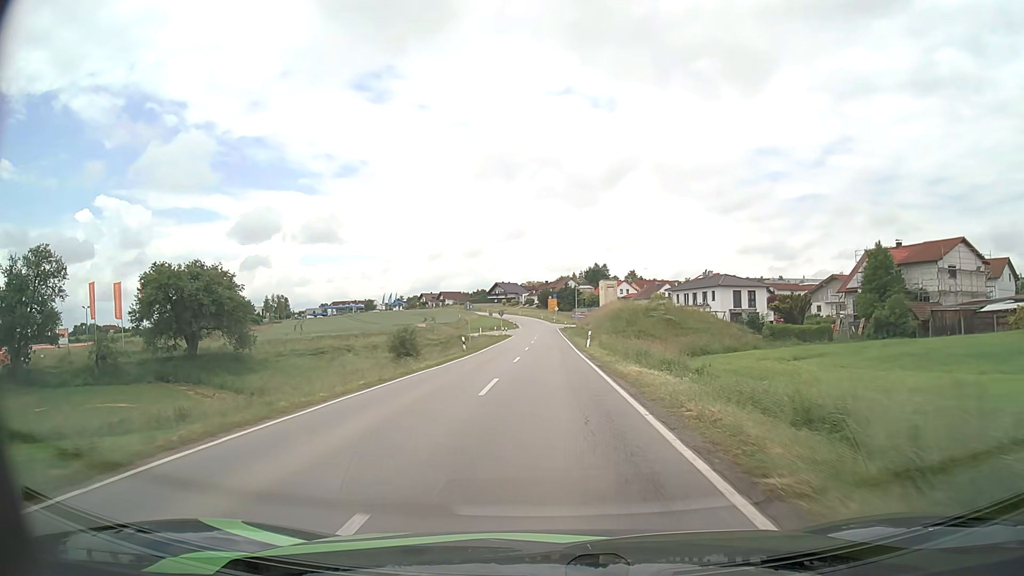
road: secondary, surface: asphalt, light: Day
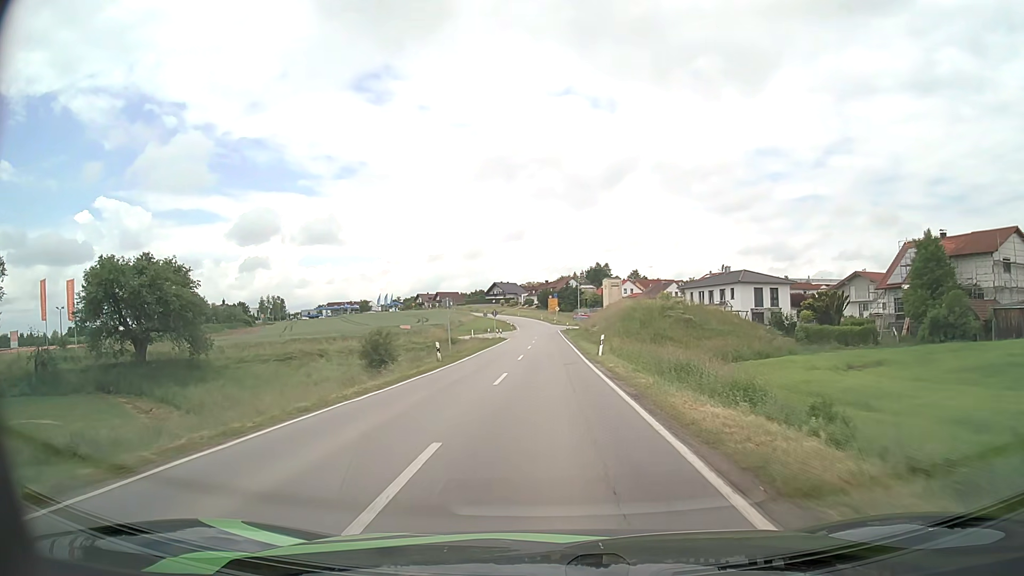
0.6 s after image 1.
(0.0, +9.2) m; 0°
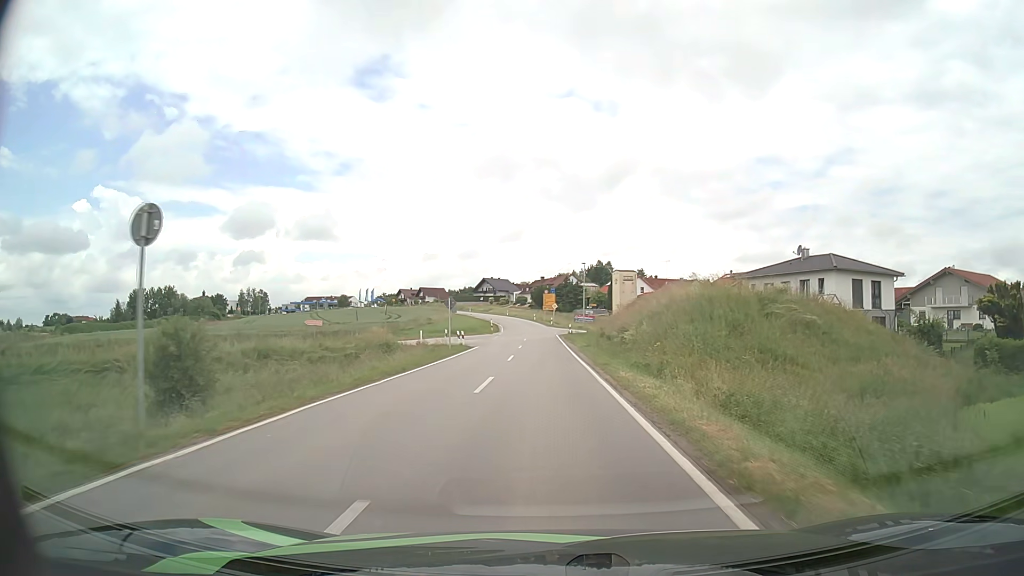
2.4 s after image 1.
(+0.1, +27.6) m; +1°
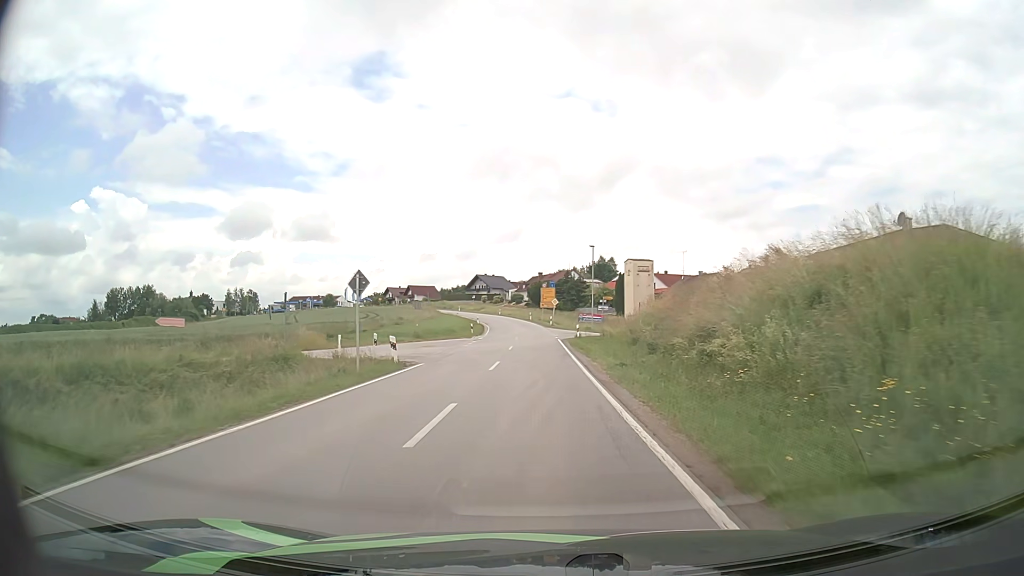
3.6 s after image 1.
(0.0, +18.4) m; 0°
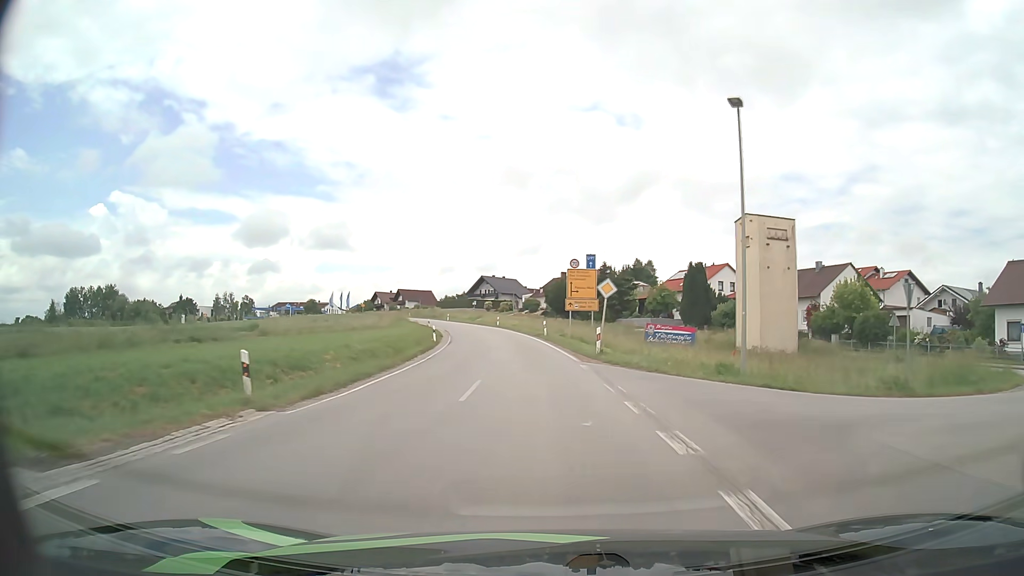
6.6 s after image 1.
(-0.7, +45.3) m; -2°
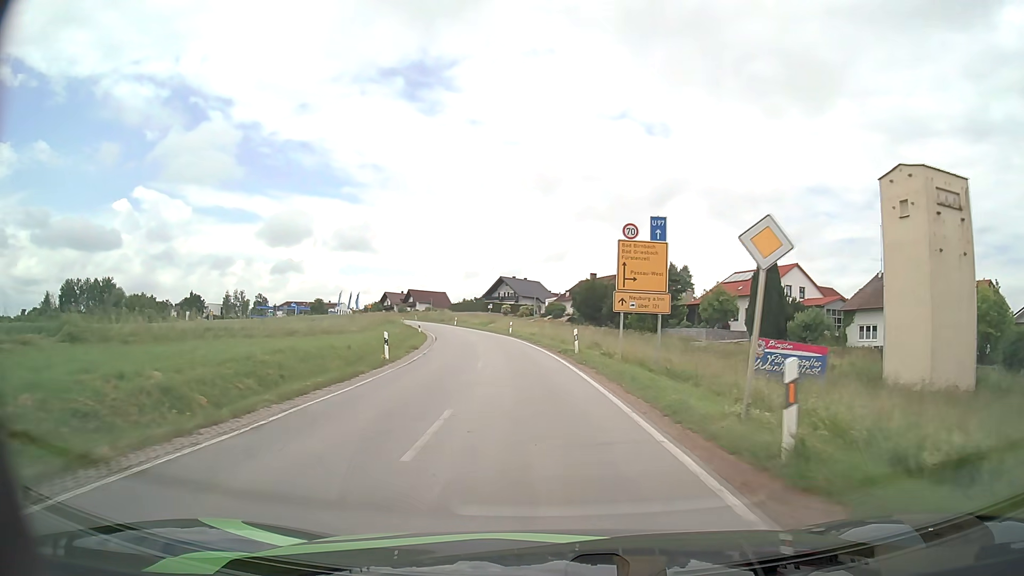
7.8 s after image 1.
(-0.3, +17.5) m; -2°
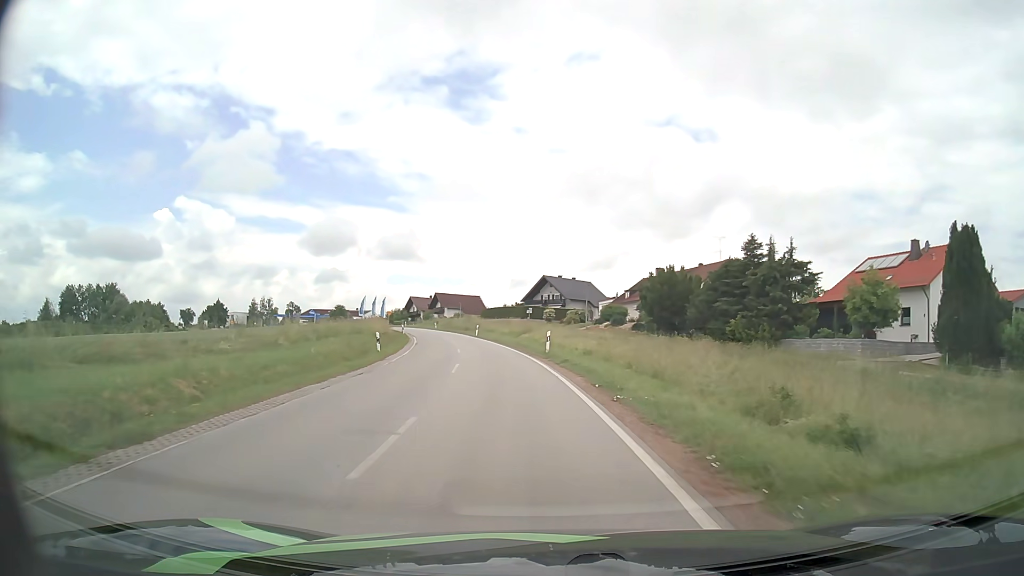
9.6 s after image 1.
(-0.8, +25.5) m; -4°
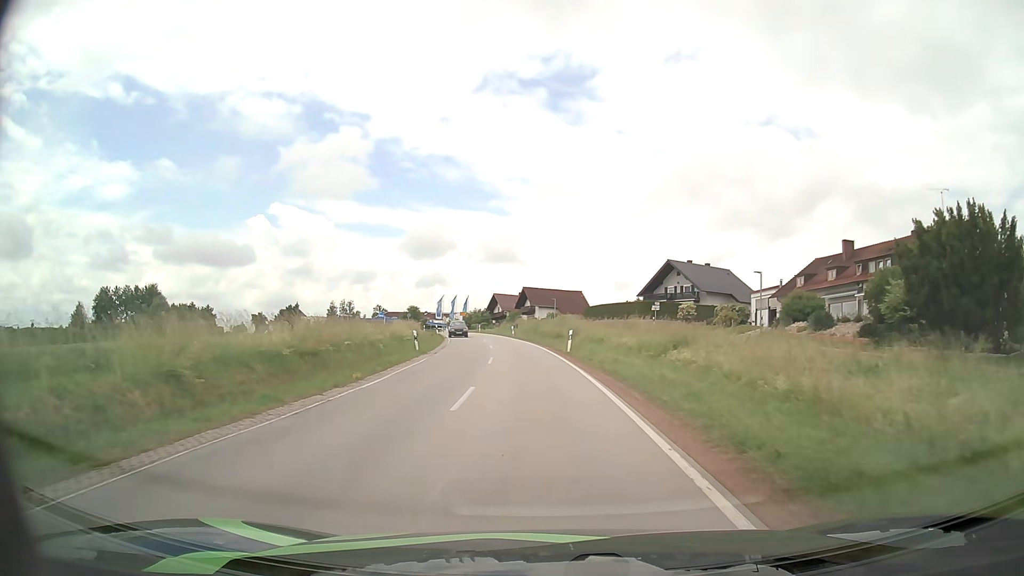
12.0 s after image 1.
(-2.7, +32.8) m; -9°
(0, +10) (-1, +20) (-1, +30) (-2, +40) (-3, +50) (-4, +60) (-6, +70) (-8, +79) (-11, +89) (-14, +99) m
